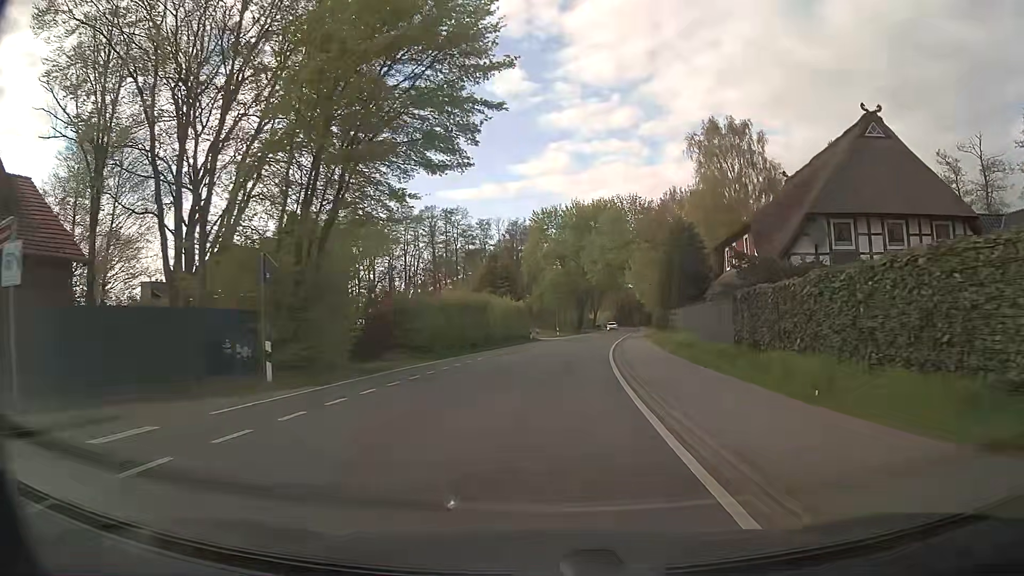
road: tertiary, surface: asphalt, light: Day
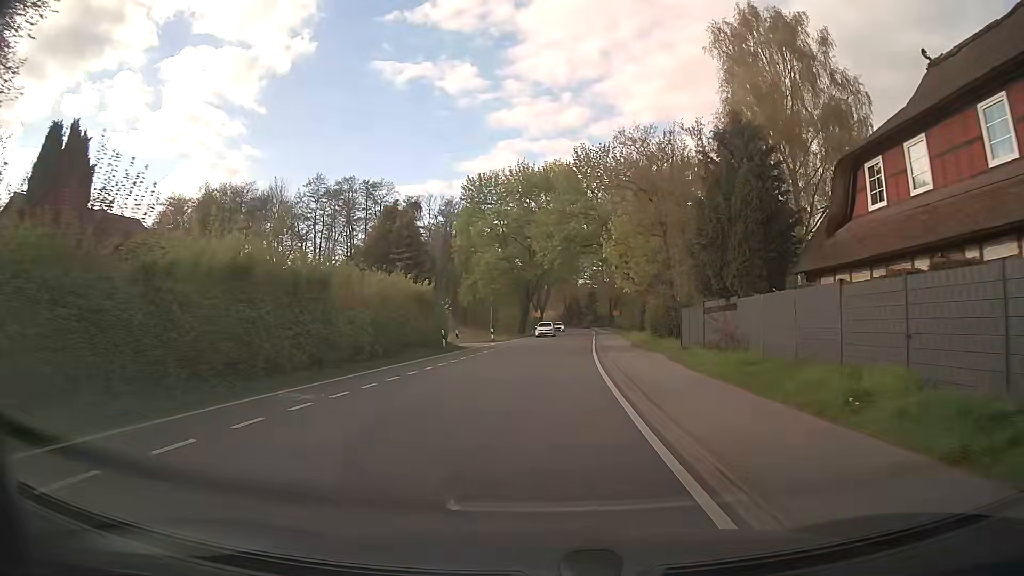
(+1.1, +22.6) m; +4°
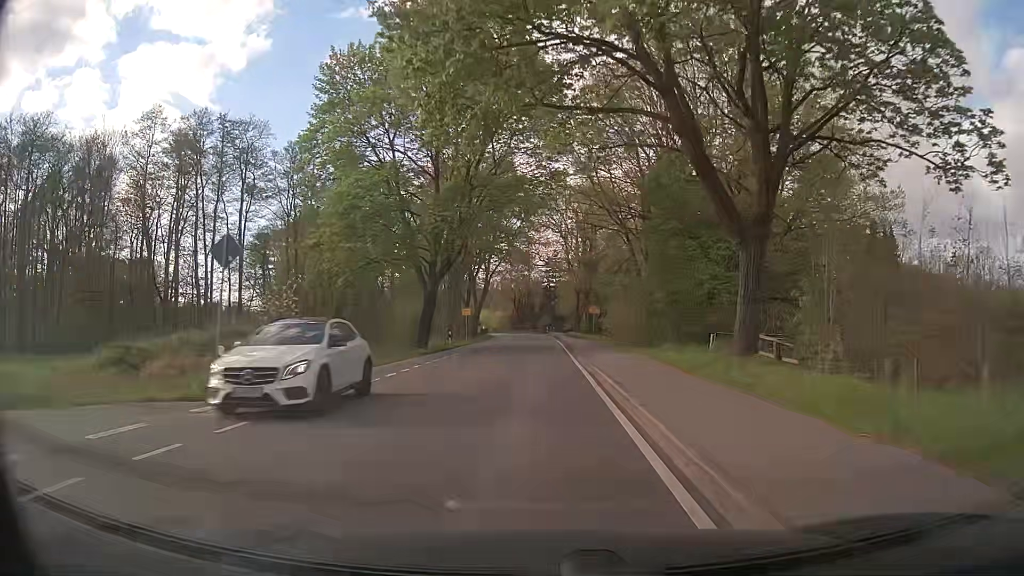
(+2.1, +37.9) m; +5°
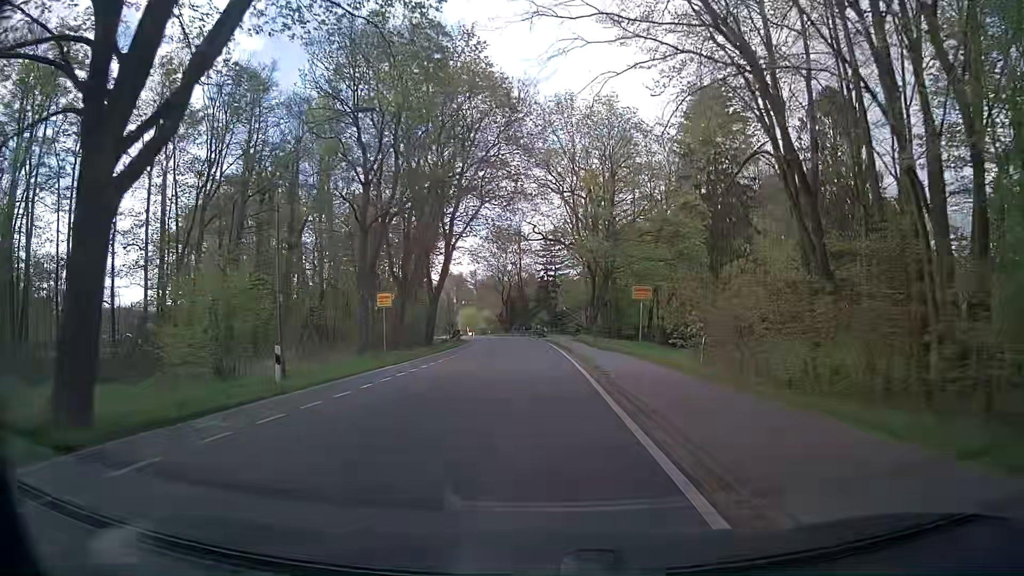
(+0.2, +30.4) m; 0°
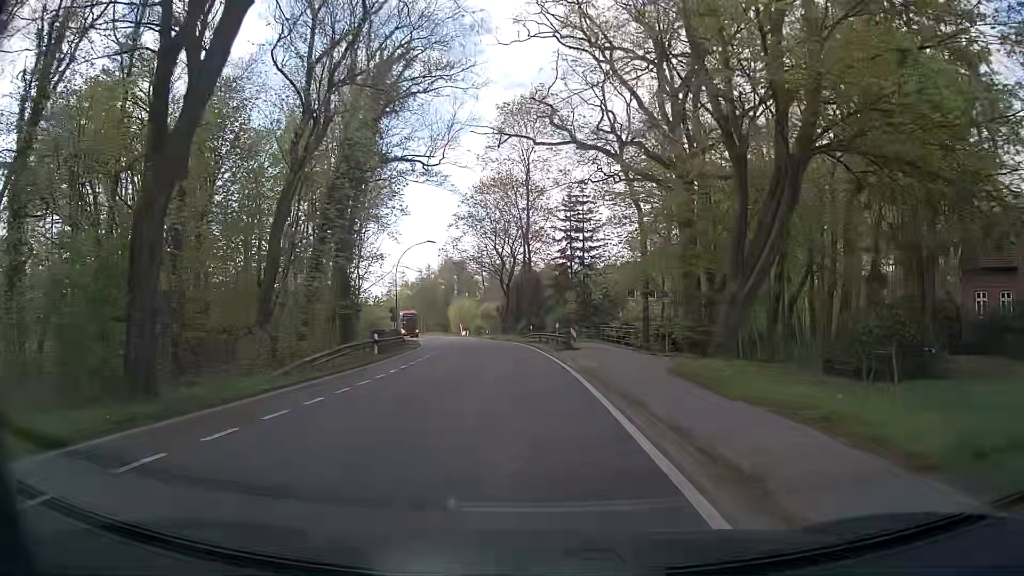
(0.0, +38.1) m; -1°
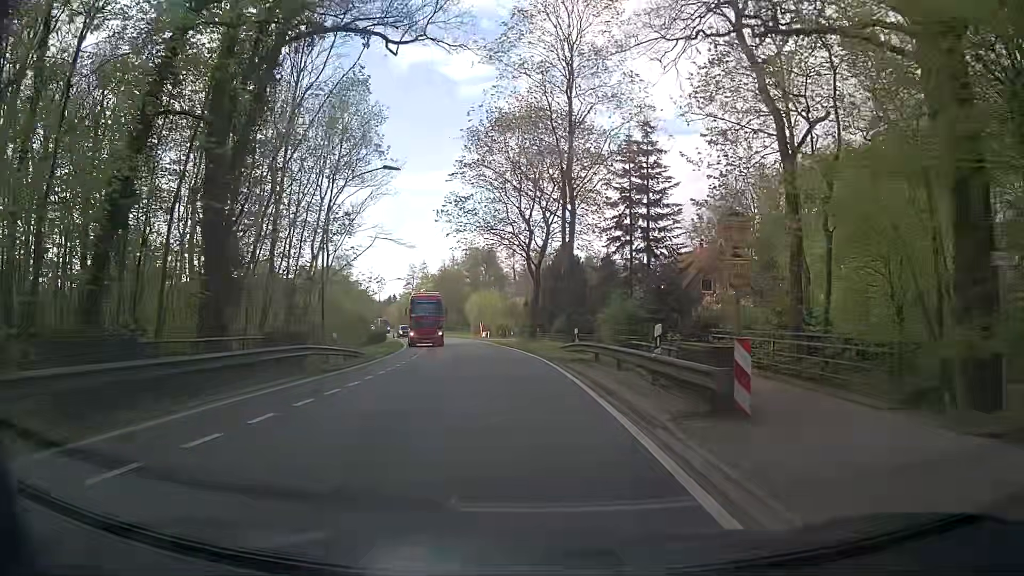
(-0.6, +22.8) m; -2°
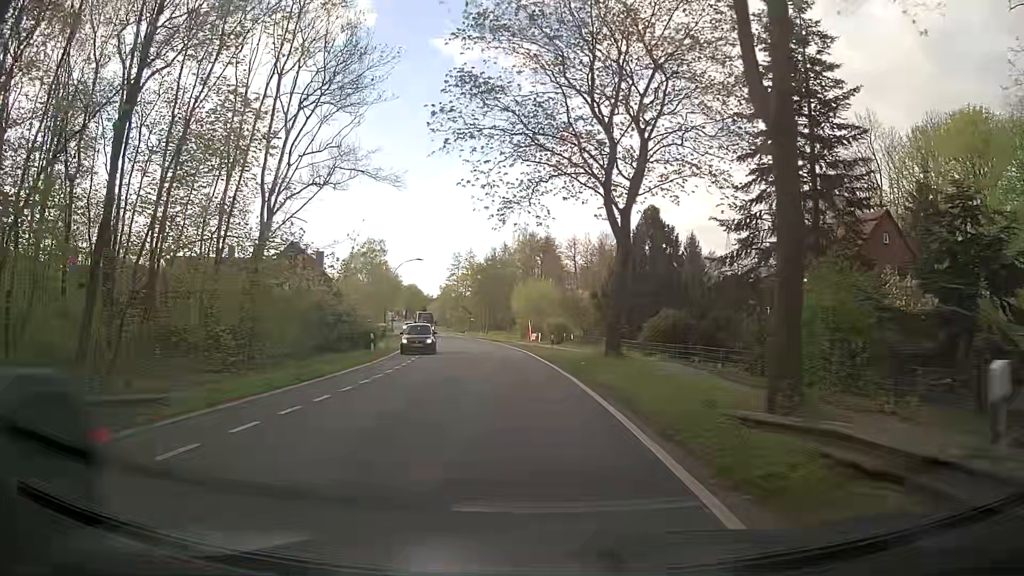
(-1.2, +22.8) m; -5°
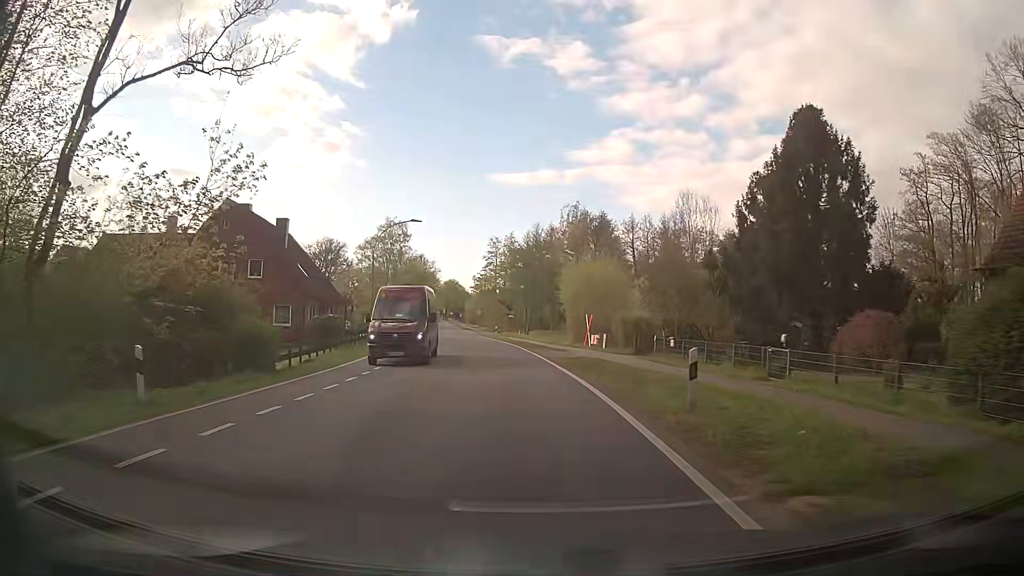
(-0.9, +22.9) m; -5°
(0, +10) (-1, +20) (-2, +30) (-3, +40) (-4, +50) (-5, +60) (-7, +70) (-8, +79) (-10, +89) (-11, +99) m
